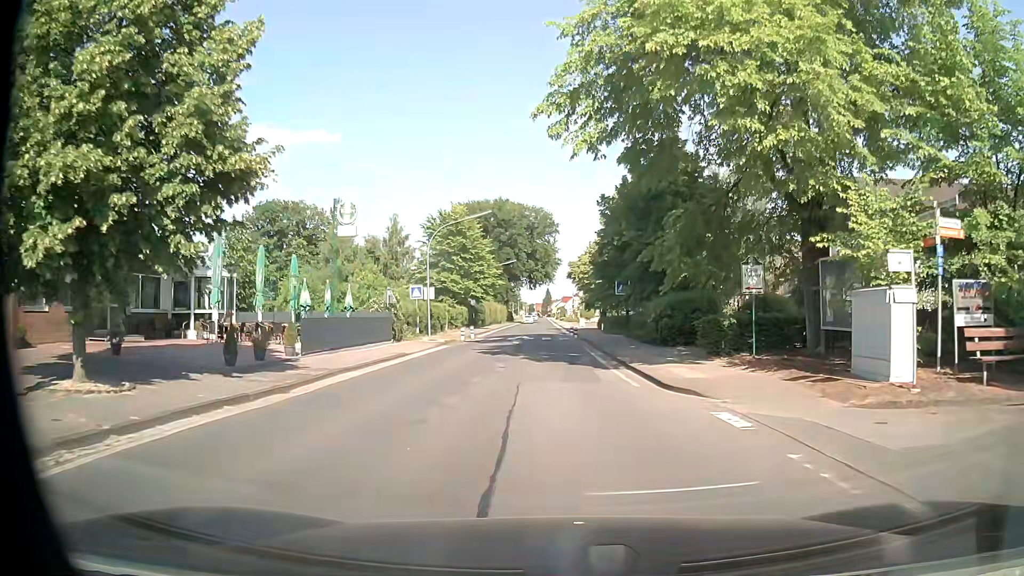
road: secondary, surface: asphalt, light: Day
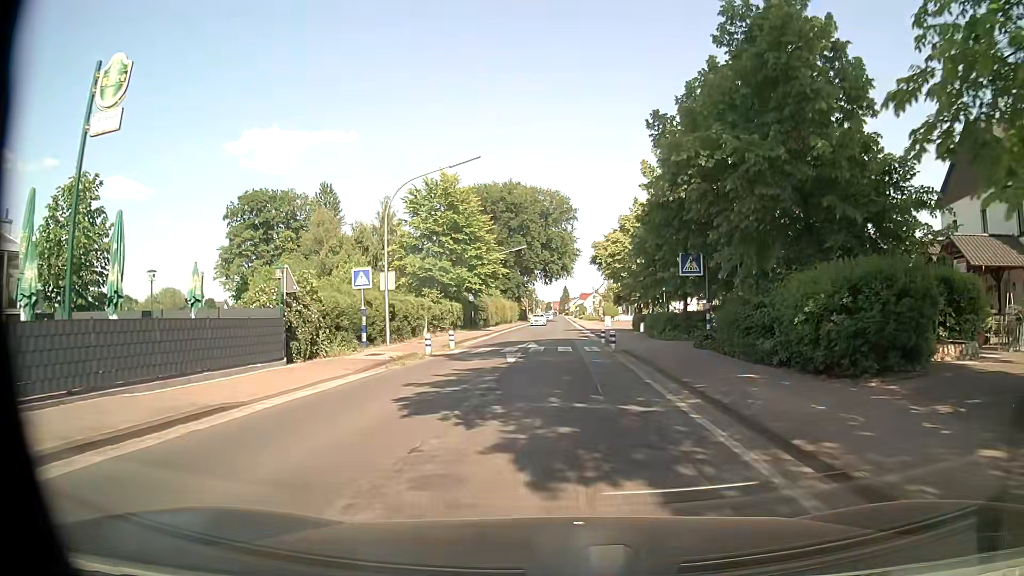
(-0.2, +14.8) m; -1°
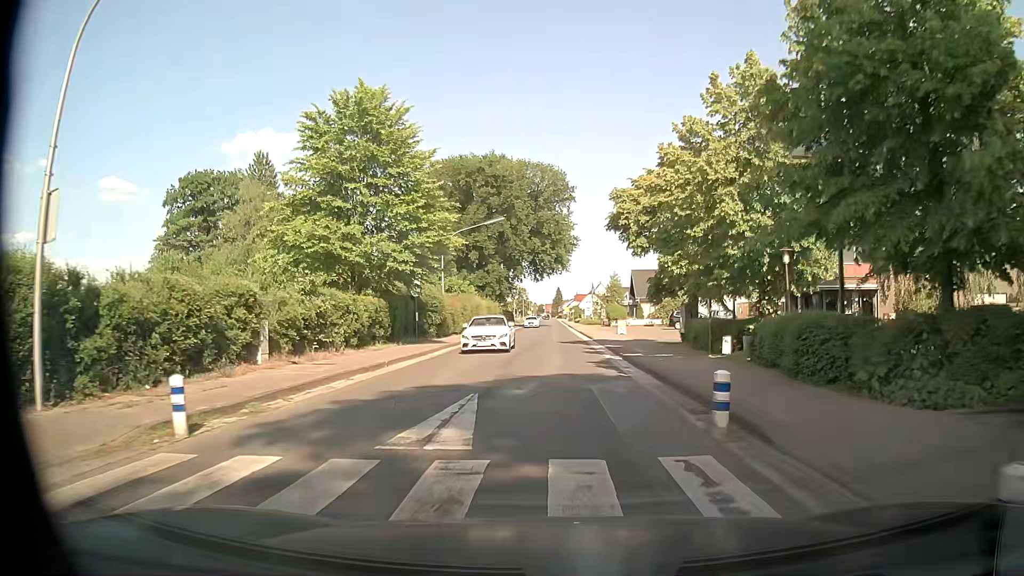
(0.0, +21.0) m; 0°
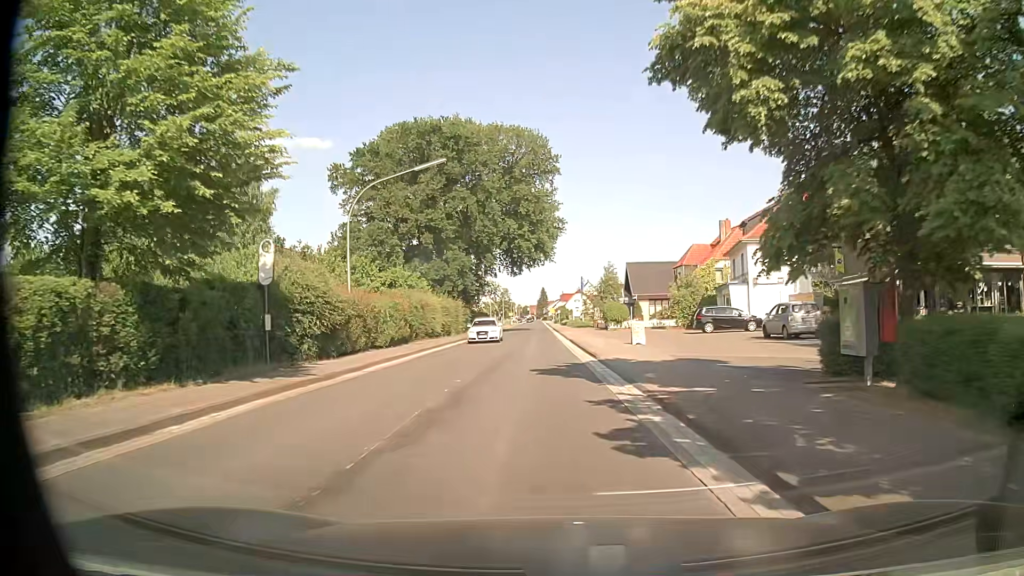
(+0.5, +17.9) m; +2°
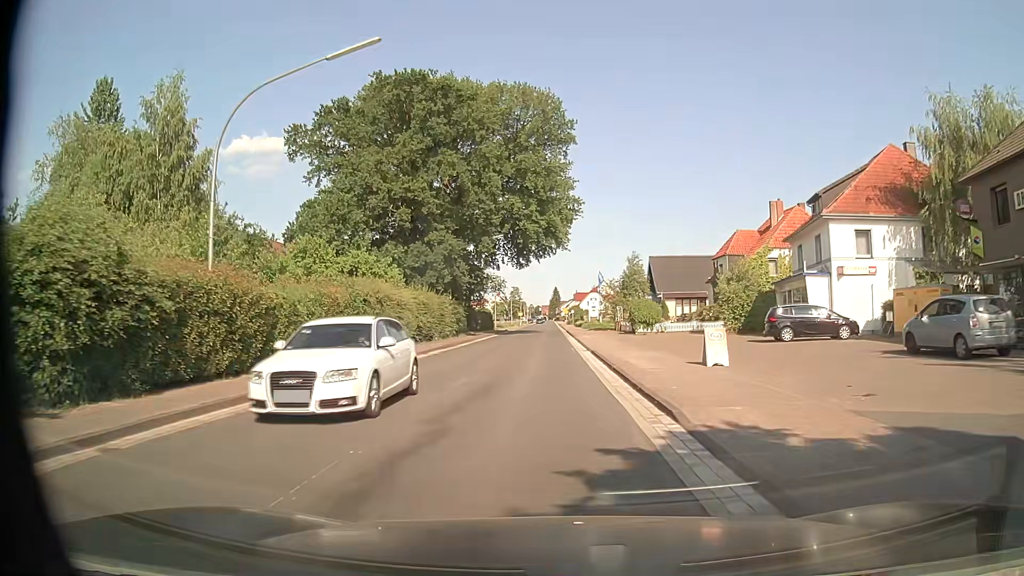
(-0.1, +12.9) m; -1°
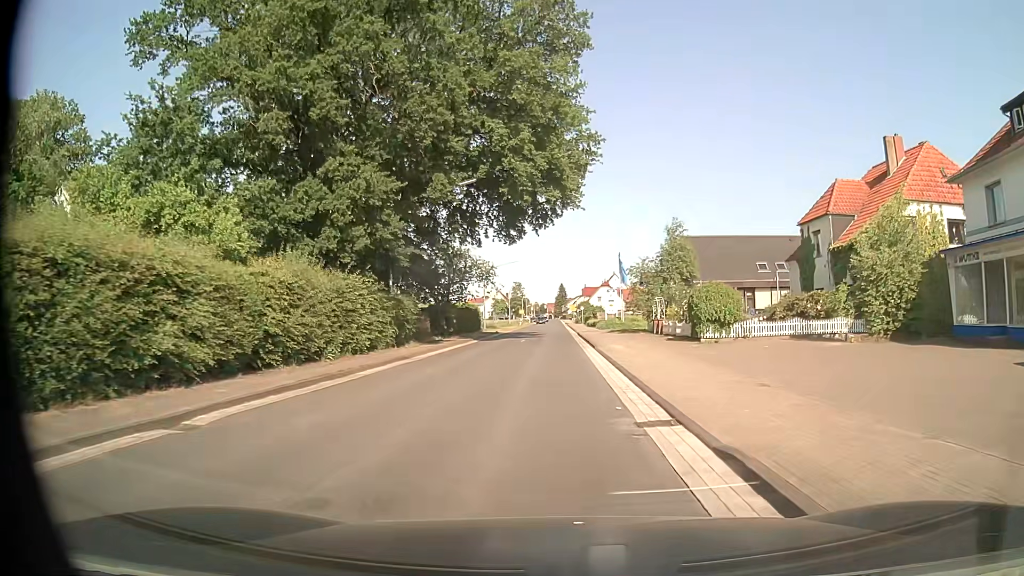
(0.0, +20.9) m; 0°
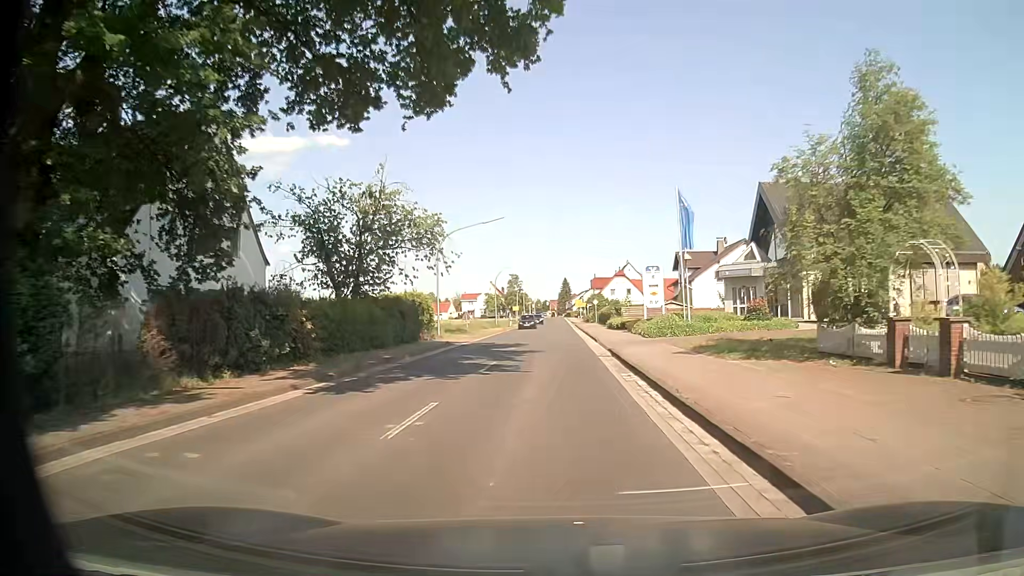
(-0.2, +30.0) m; 0°
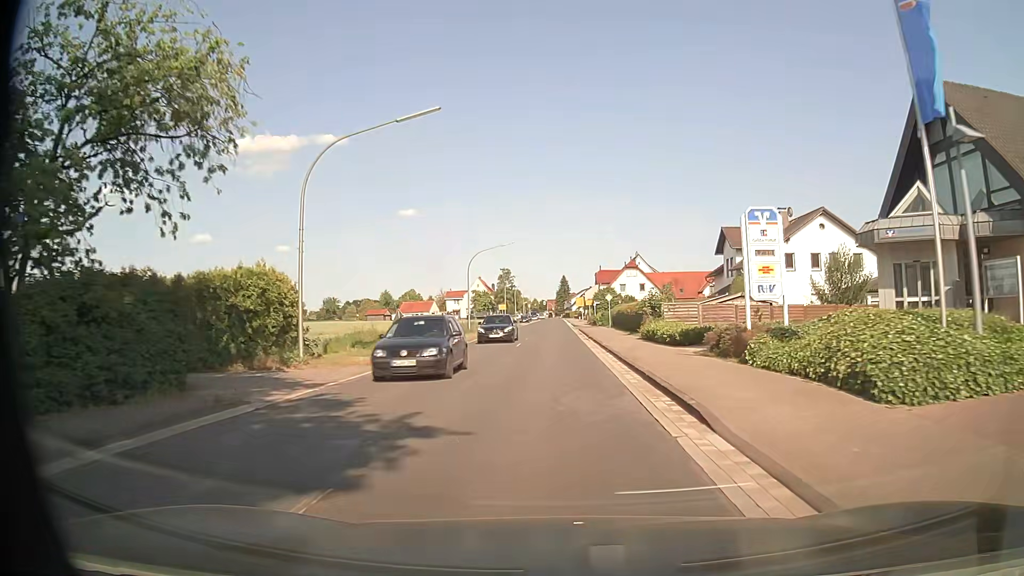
(0.0, +23.3) m; 0°
(0, +10) (0, +20) (0, +30) (0, +40) (0, +50) (+1, +60) (+1, +70) (+1, +80) (+1, +90) (+1, +100) m
